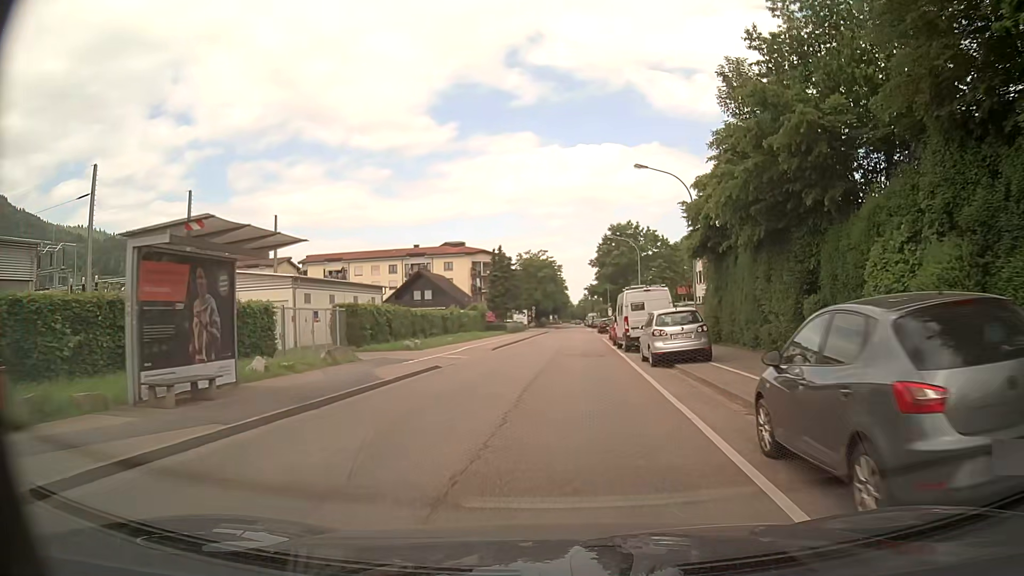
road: tertiary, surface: asphalt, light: Day
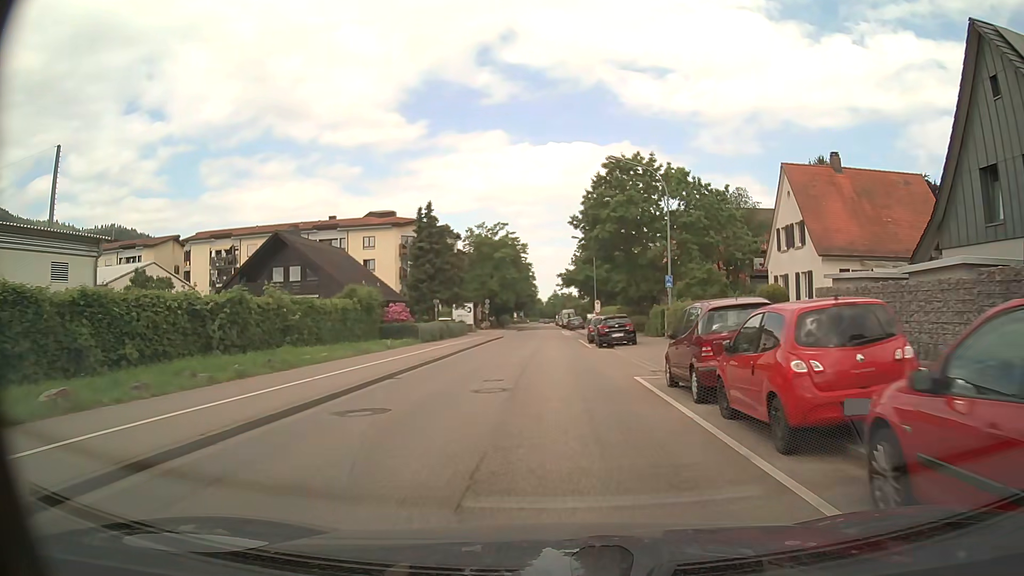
(+1.0, +33.6) m; +3°
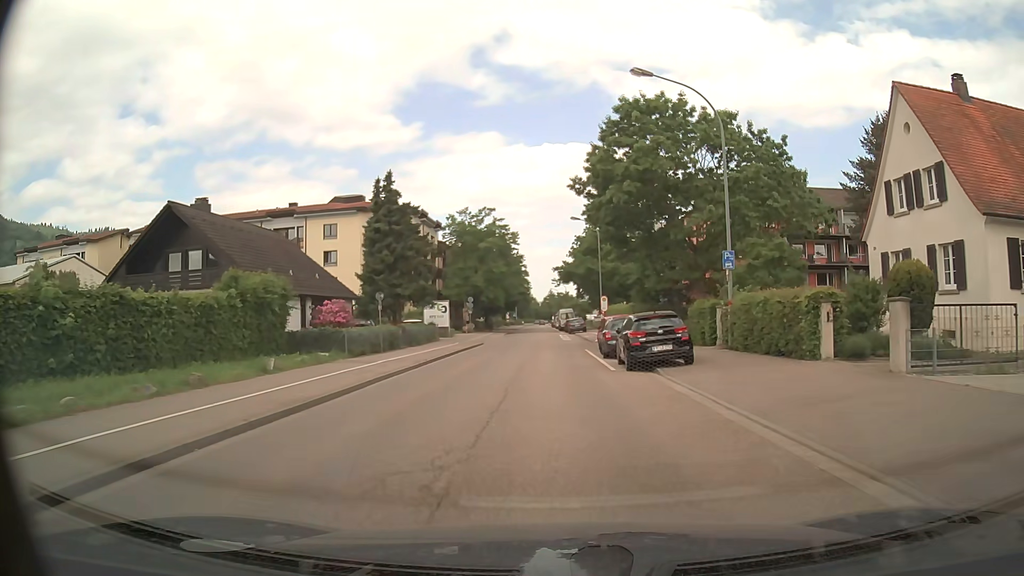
(0.0, +13.5) m; 0°
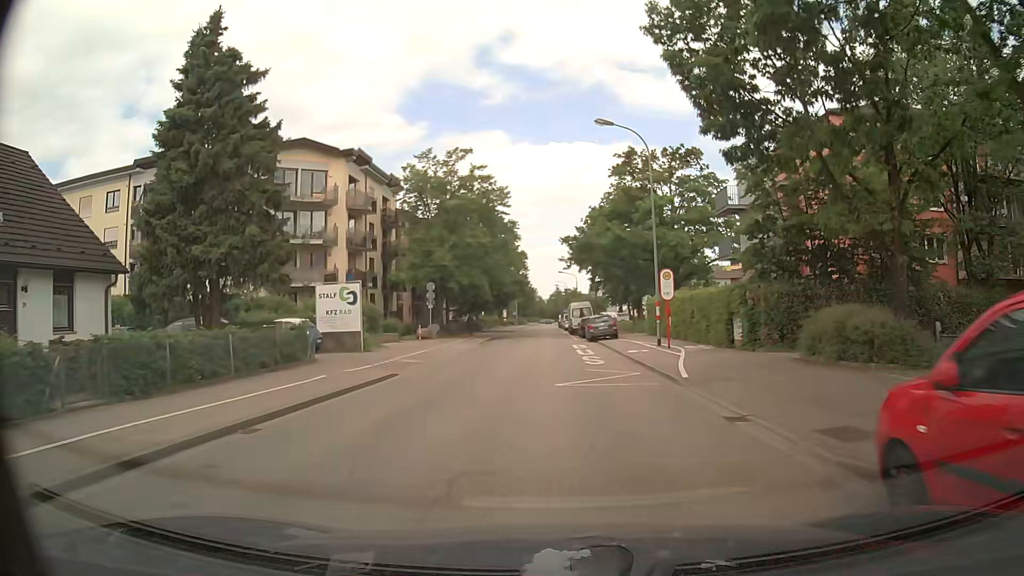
(0.0, +27.1) m; -1°
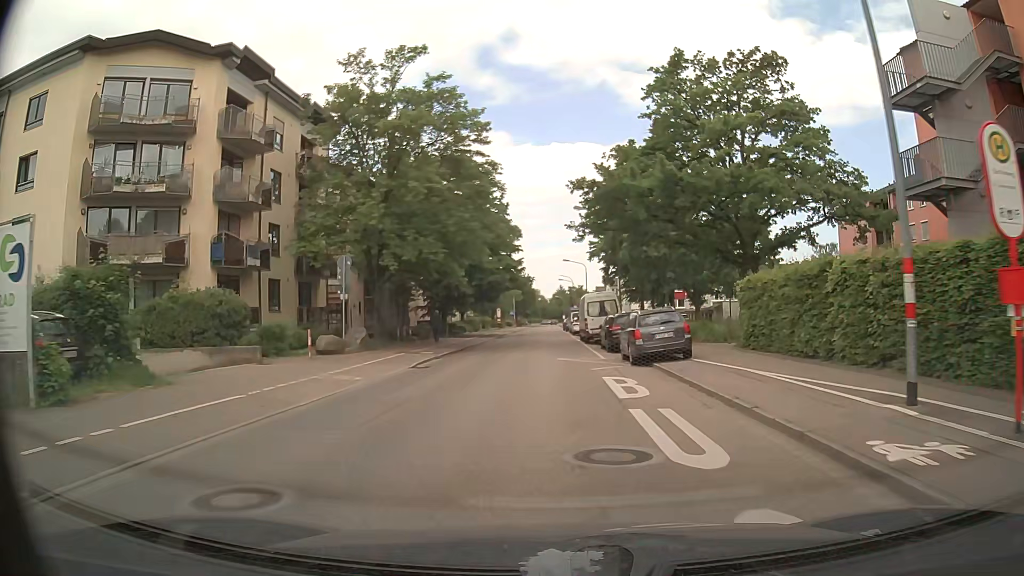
(+0.1, +20.2) m; -1°
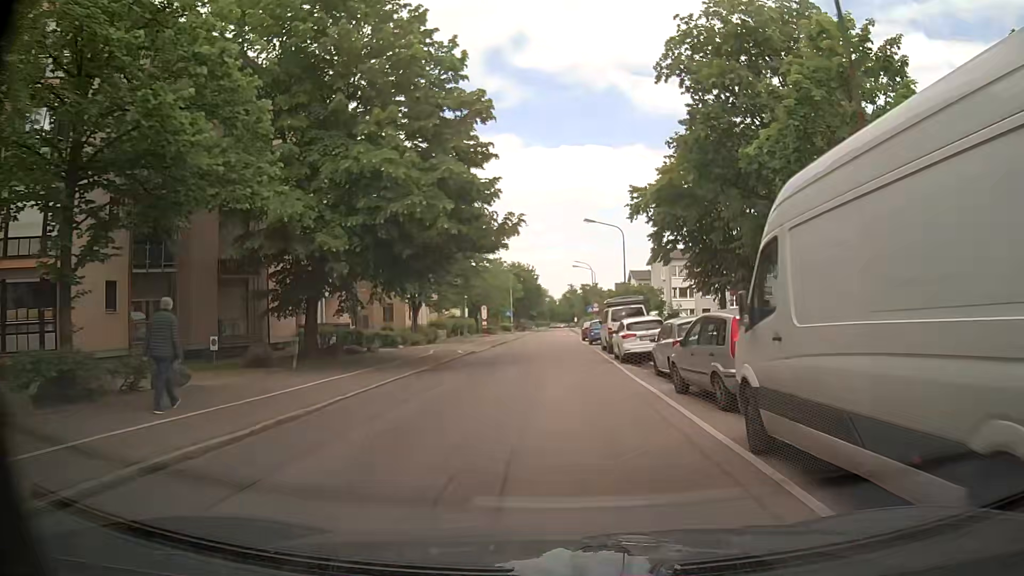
(+0.4, +33.5) m; +1°
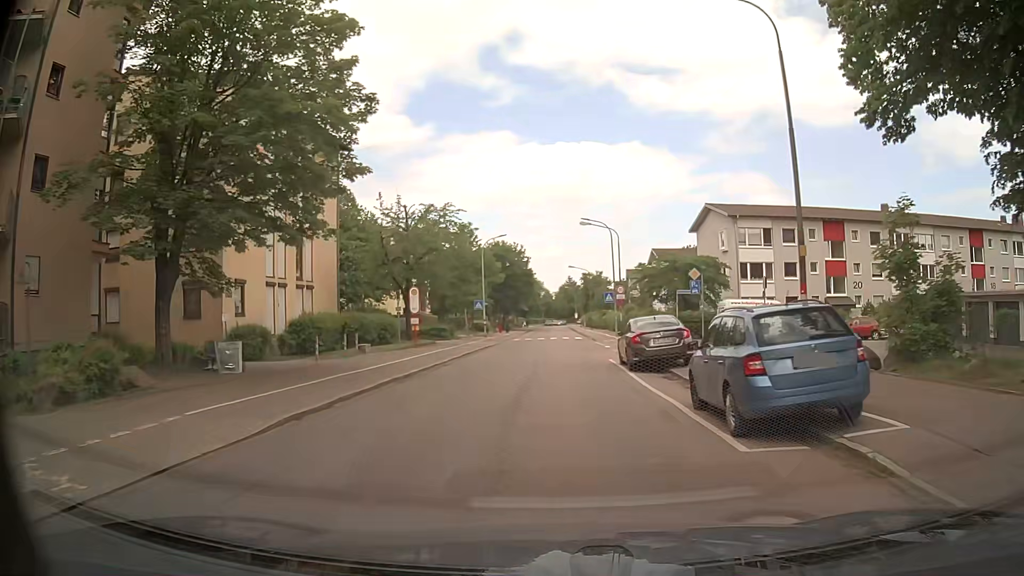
(-0.3, +33.5) m; 0°
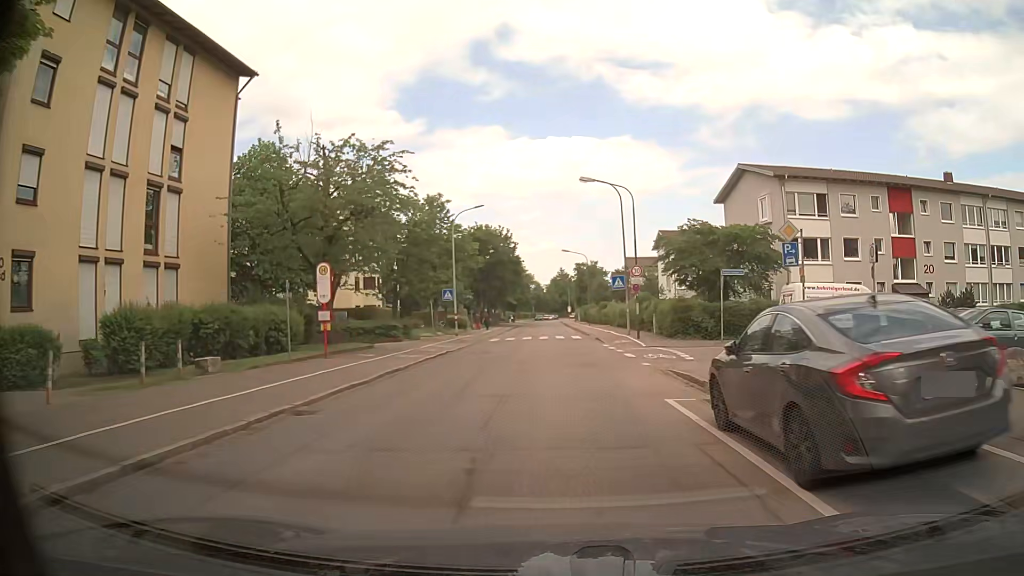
(-0.1, +13.4) m; 0°
(0, +10) (0, +20) (+1, +30) (+1, +40) (+1, +50) (+1, +60) (+1, +70) (+1, +80) (+1, +90) (+1, +100) m
